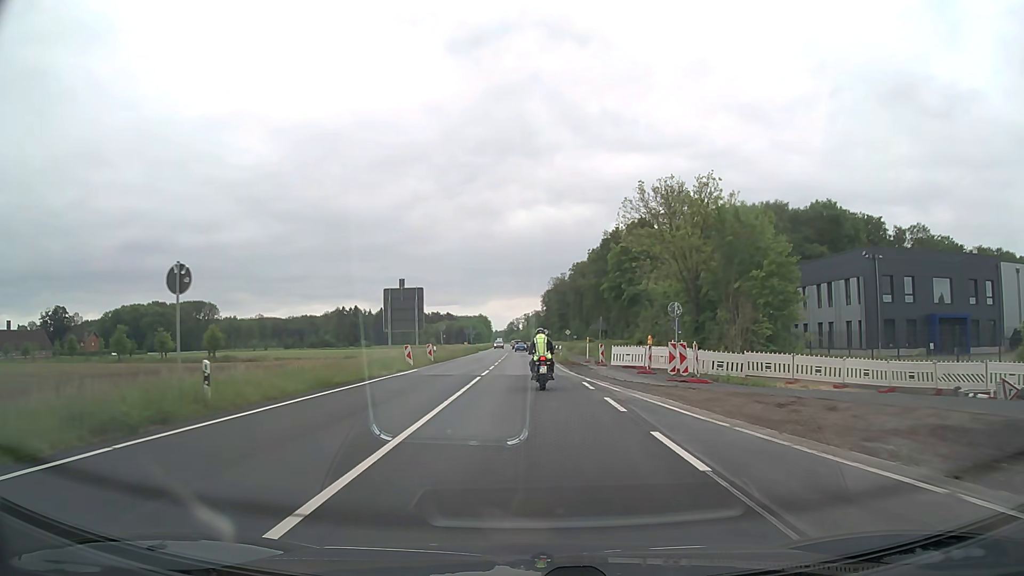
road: primary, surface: asphalt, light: Day
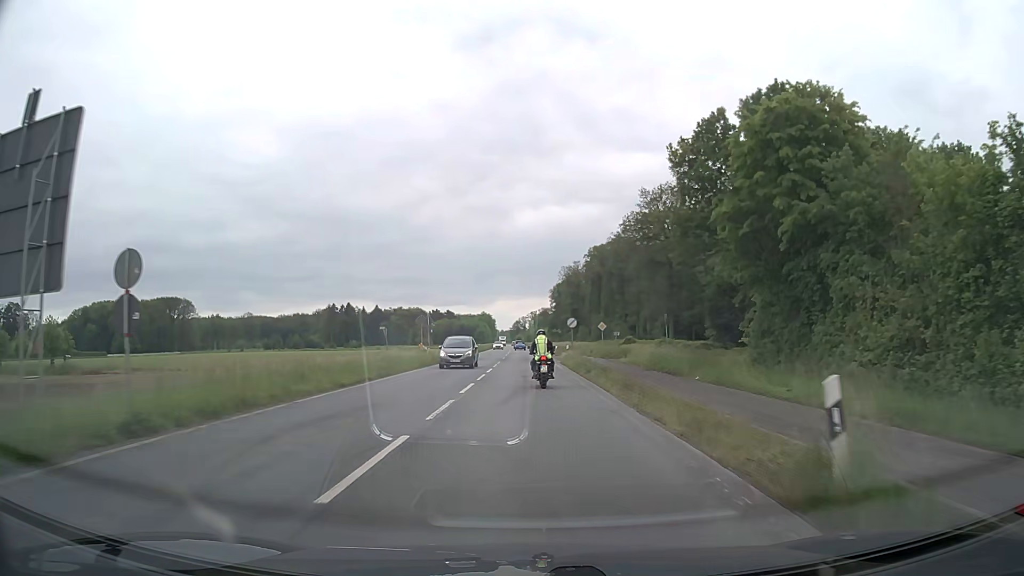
(-0.1, +39.6) m; 0°
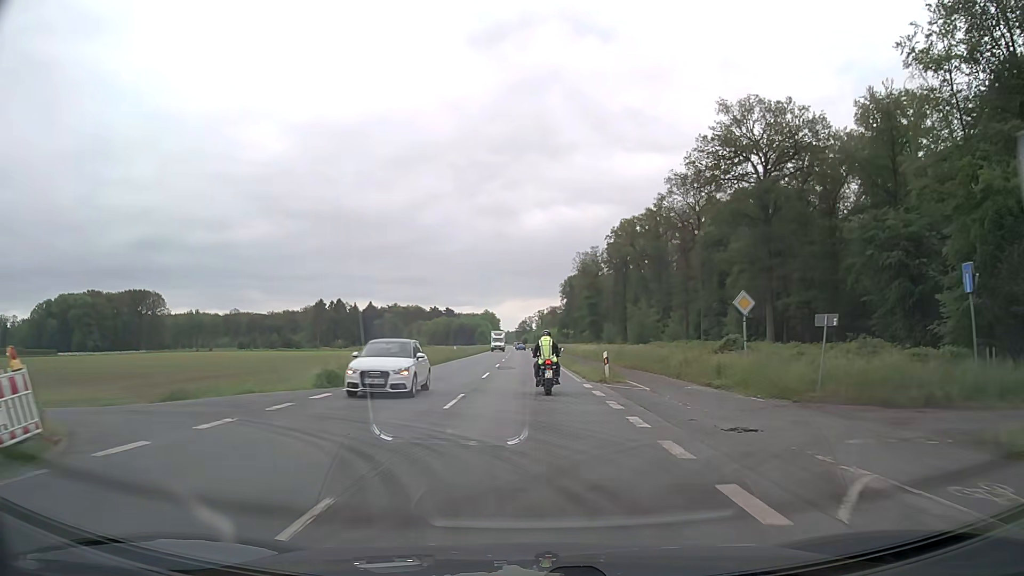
(-0.3, +40.0) m; -1°
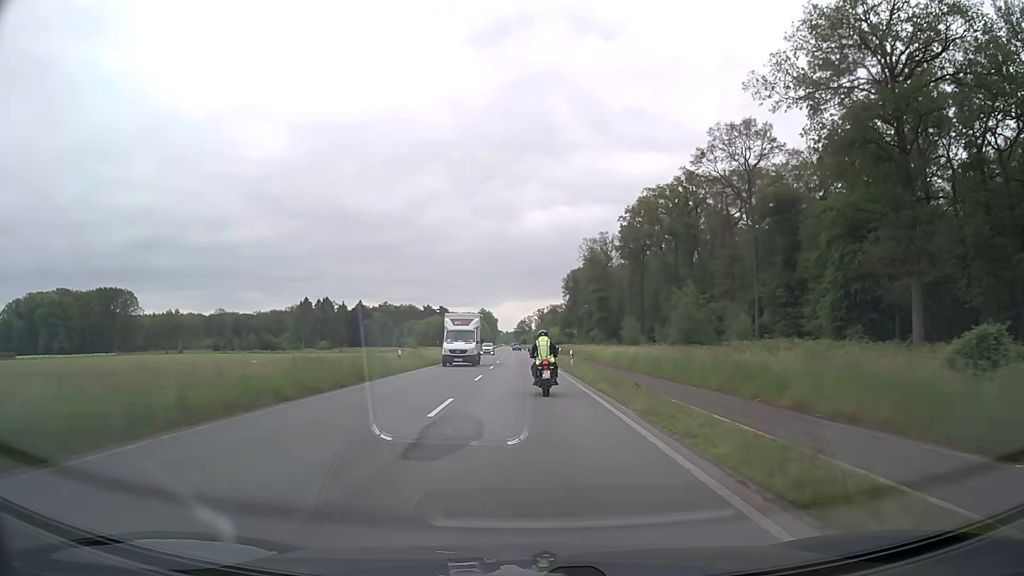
(-0.1, +25.7) m; 0°
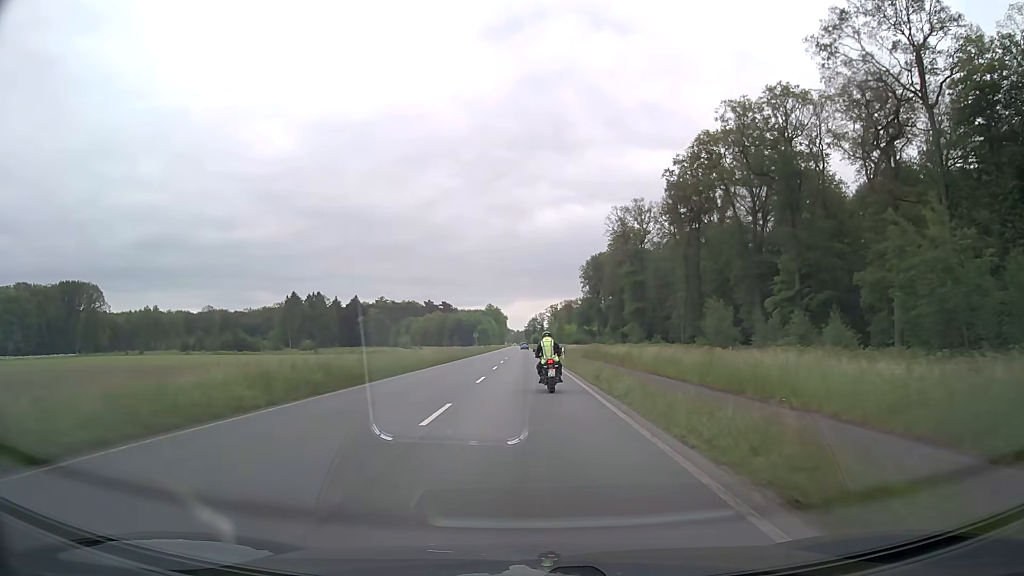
(-0.3, +37.8) m; -1°
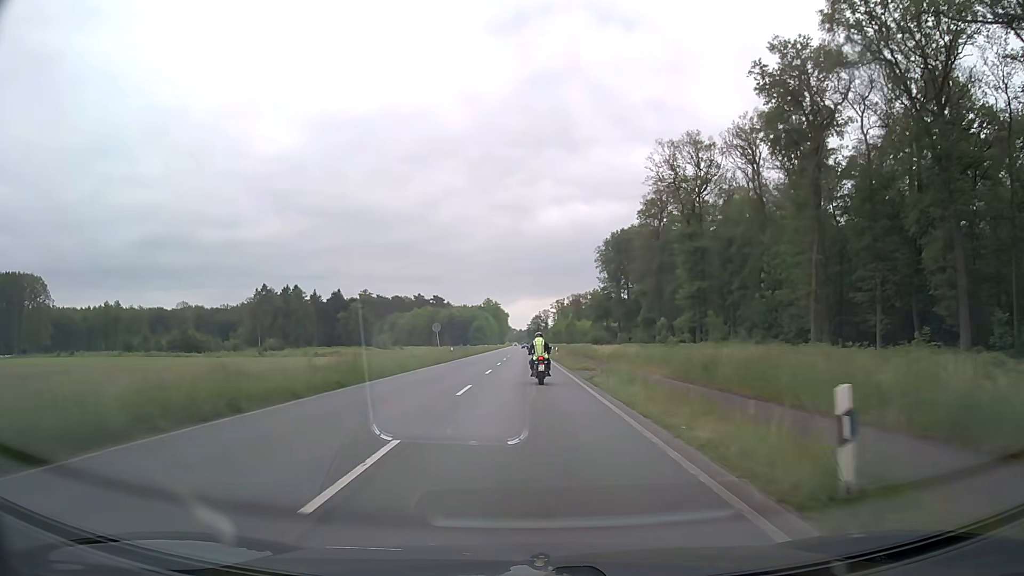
(-0.1, +42.2) m; 0°
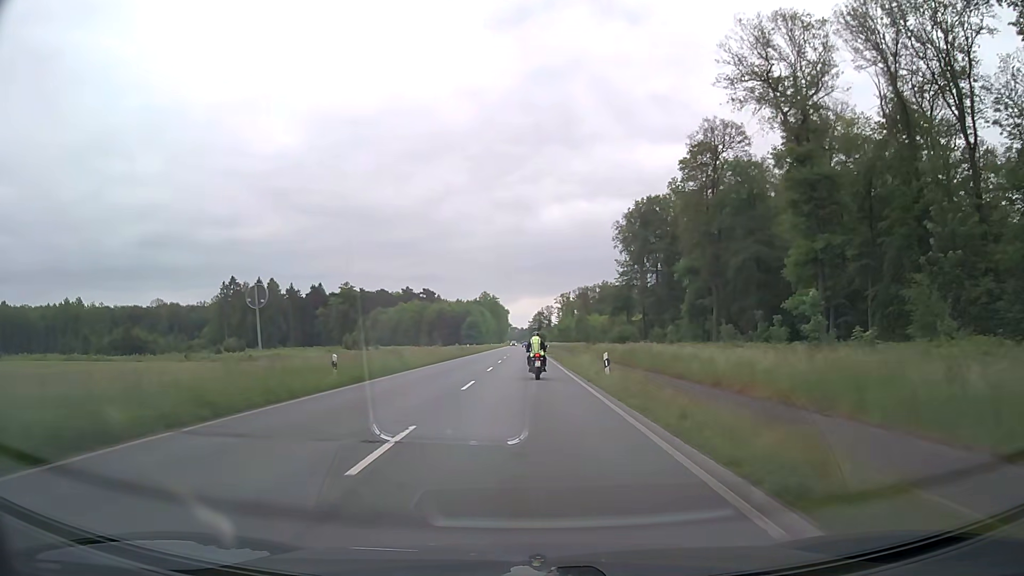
(0.0, +34.8) m; 0°
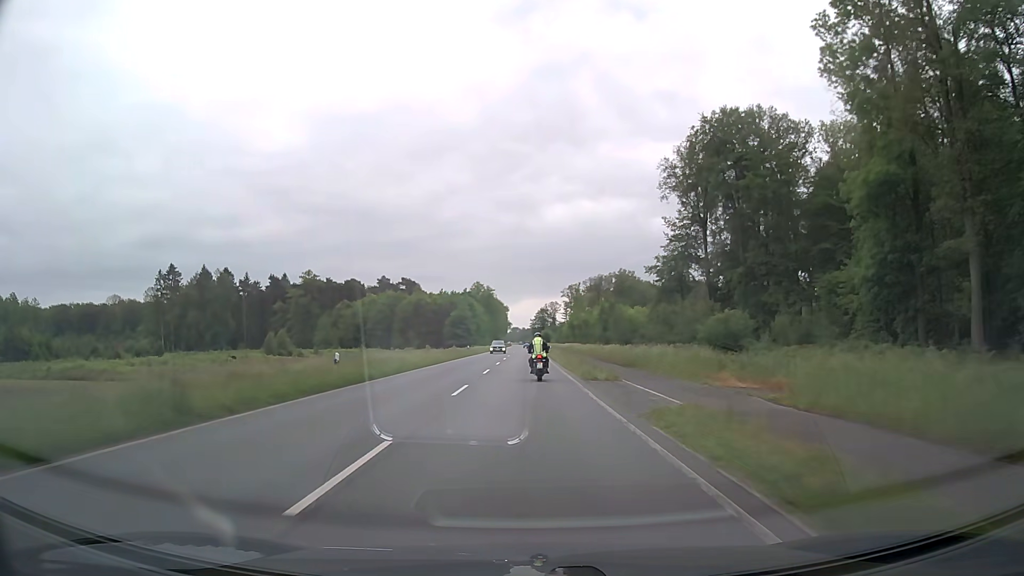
(0.0, +49.9) m; 0°
(0, +10) (0, +20) (0, +30) (0, +40) (0, +50) (0, +60) (0, +70) (0, +80) (0, +90) (0, +100) m
